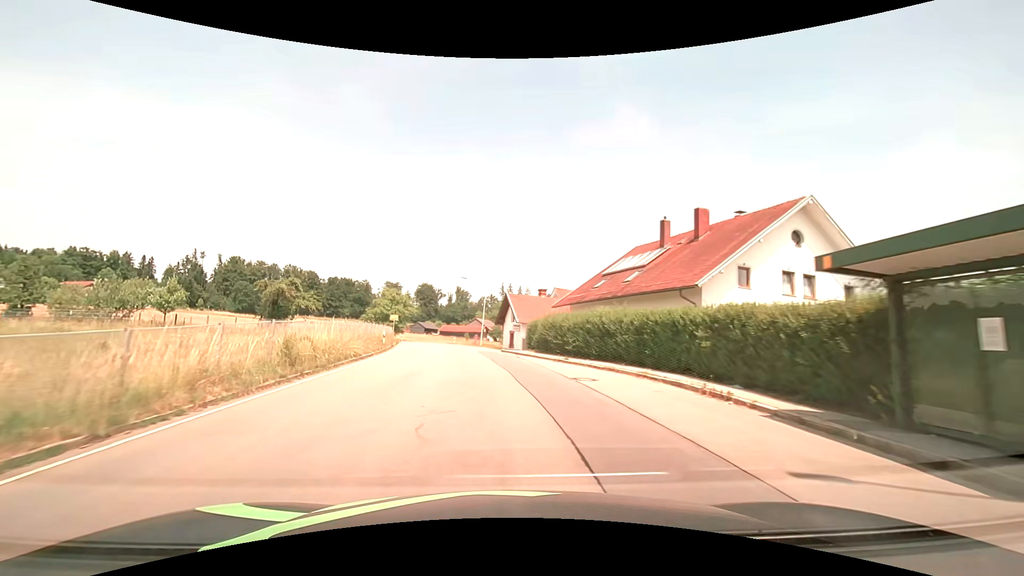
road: tertiary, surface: asphalt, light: Day
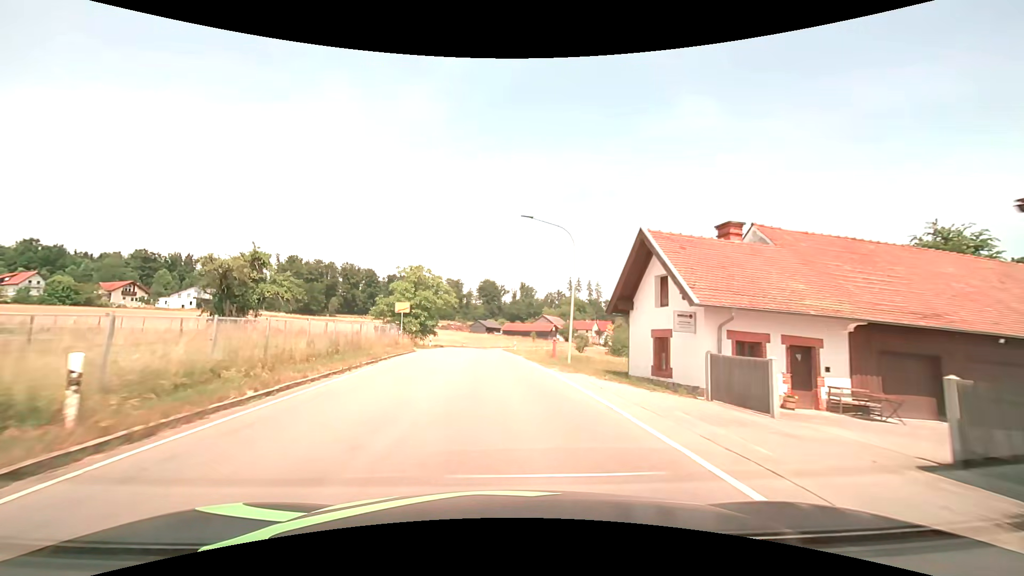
(-2.4, +30.0) m; -7°
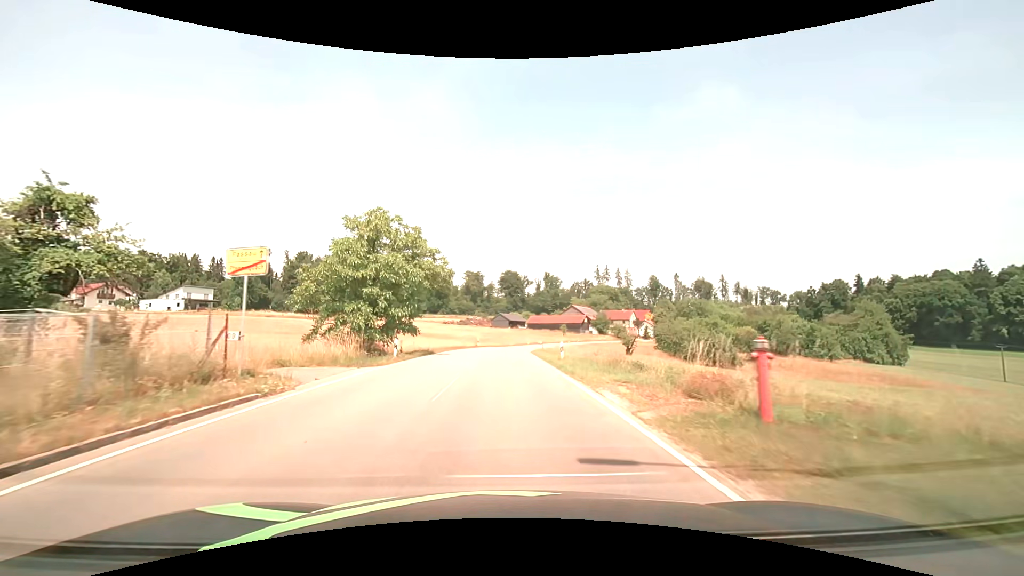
(-0.6, +23.0) m; -2°
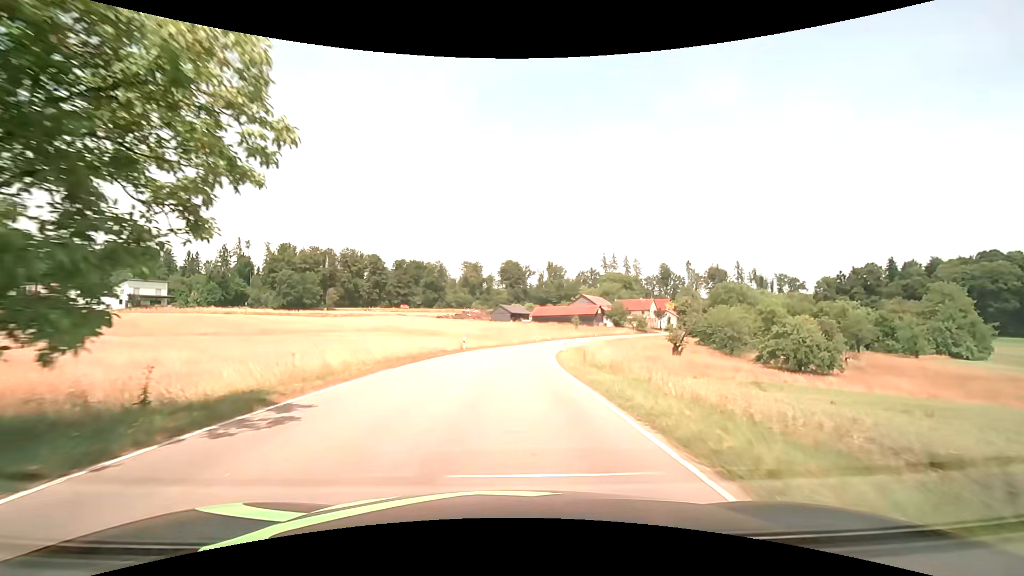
(-0.3, +23.4) m; -1°
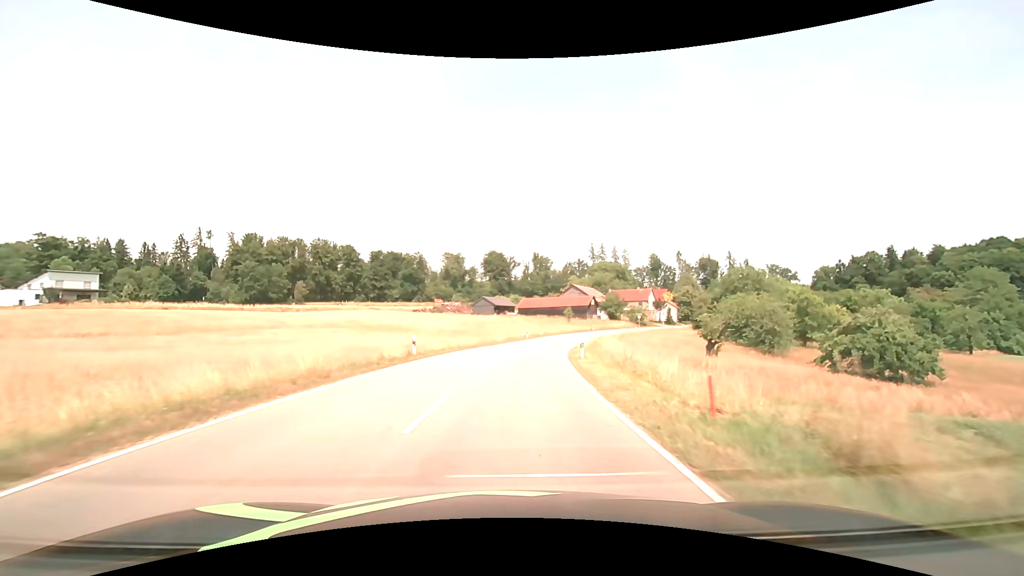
(+0.2, +15.8) m; +2°
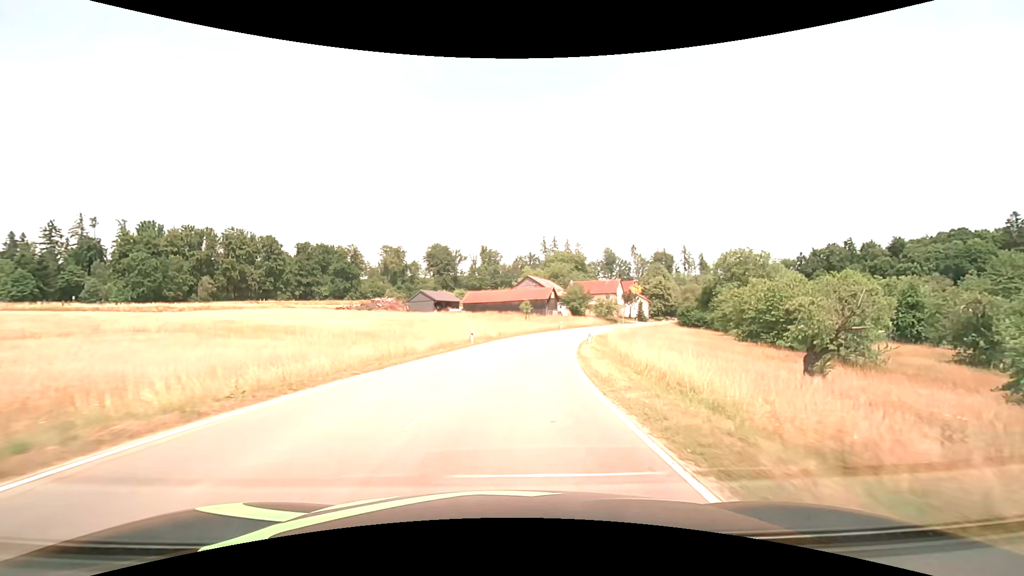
(+1.0, +23.8) m; +6°
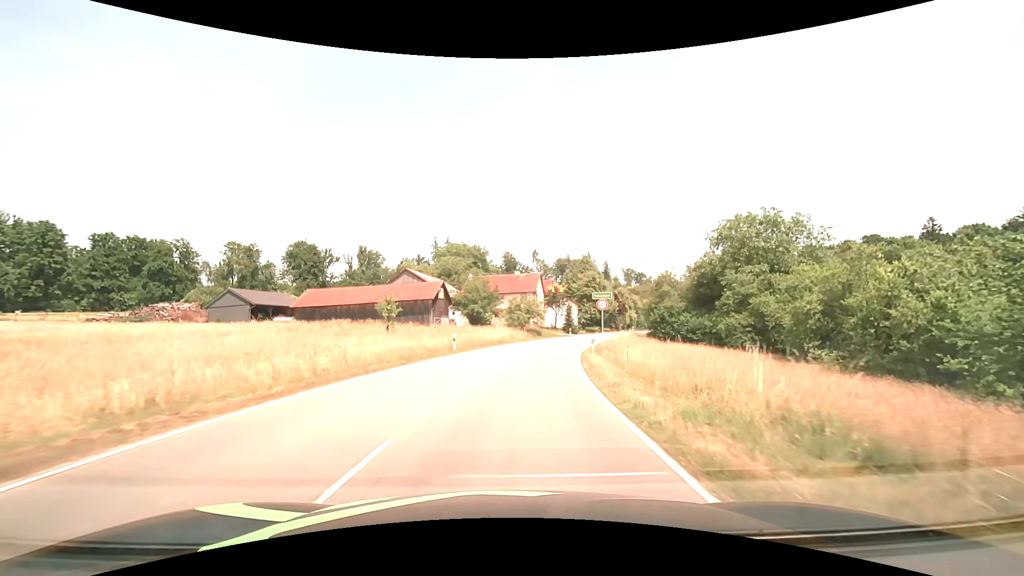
(+4.0, +40.0) m; +12°
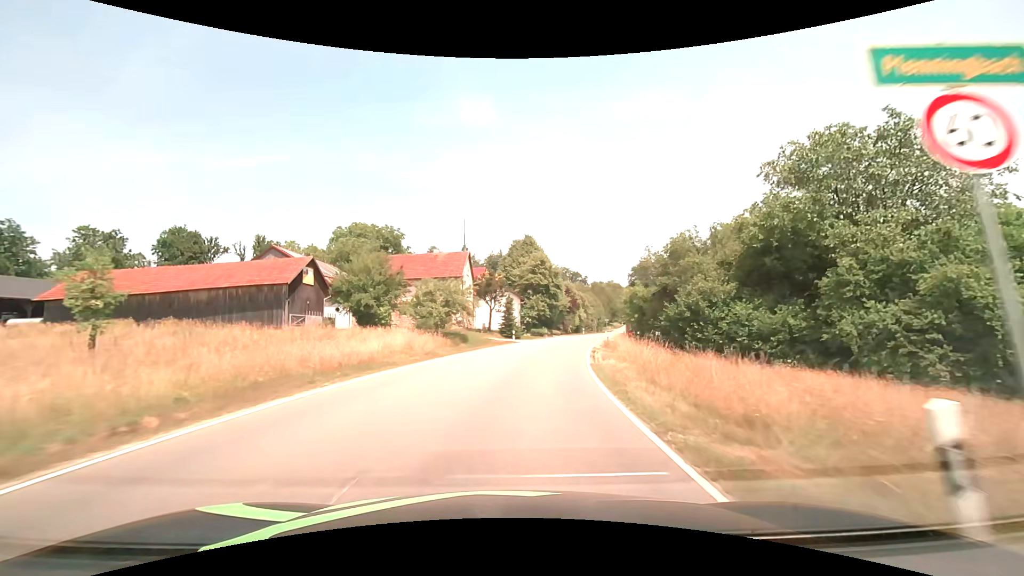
(+1.7, +25.4) m; +8°
(0, +10) (+1, +20) (+3, +30) (+5, +40) (+7, +49) (+9, +59) (+12, +69) (+15, +78) (+18, +88) (+21, +97) m
